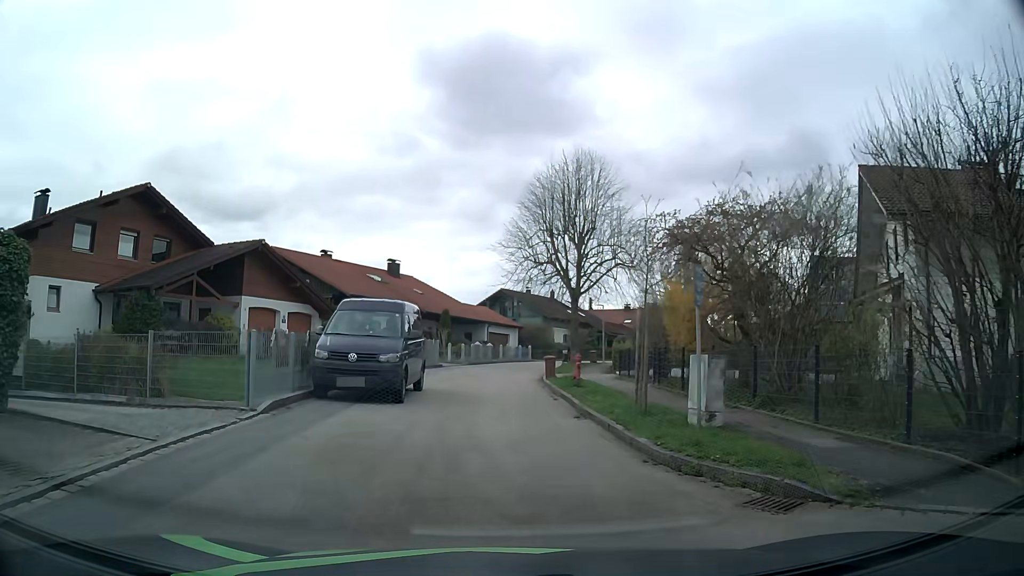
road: residential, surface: asphalt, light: Day
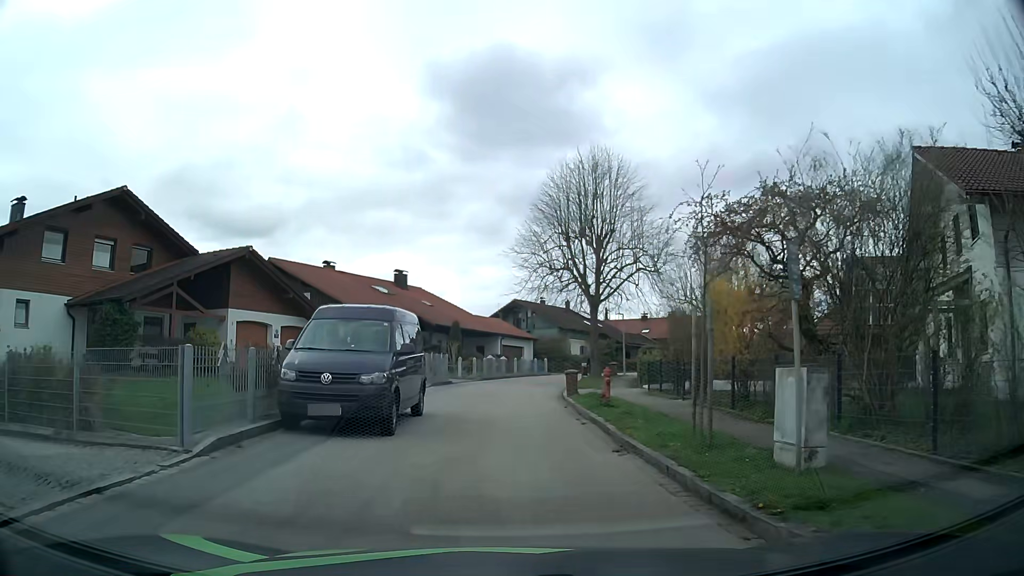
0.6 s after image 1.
(+0.1, +3.0) m; 0°
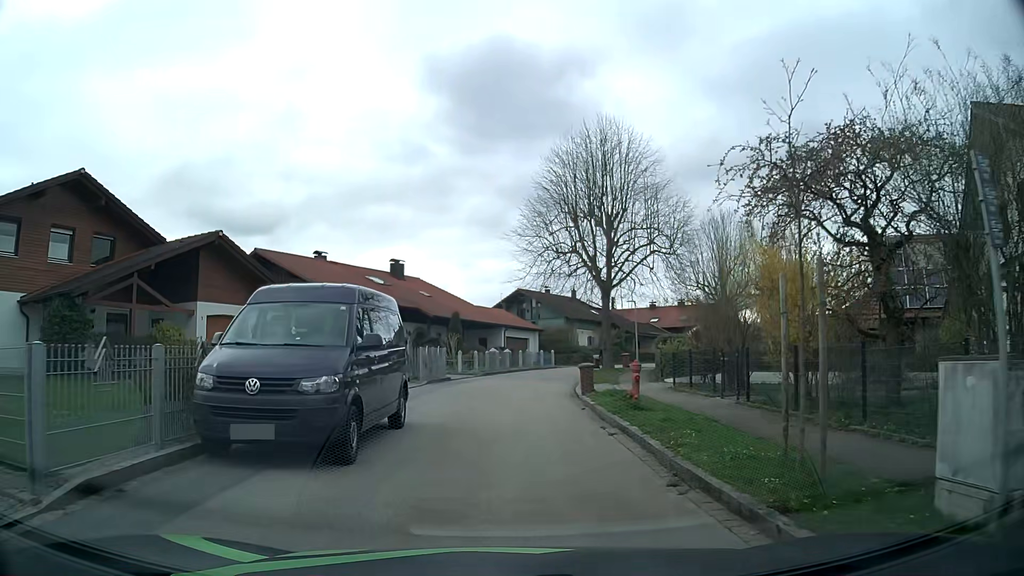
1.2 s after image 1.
(0.0, +3.3) m; 0°
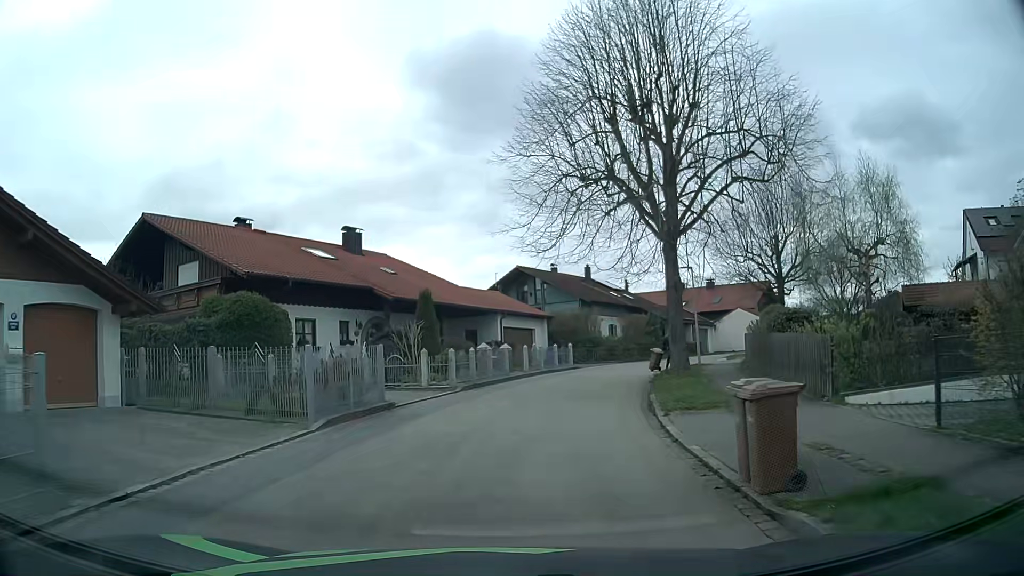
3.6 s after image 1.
(0.0, +14.4) m; 0°
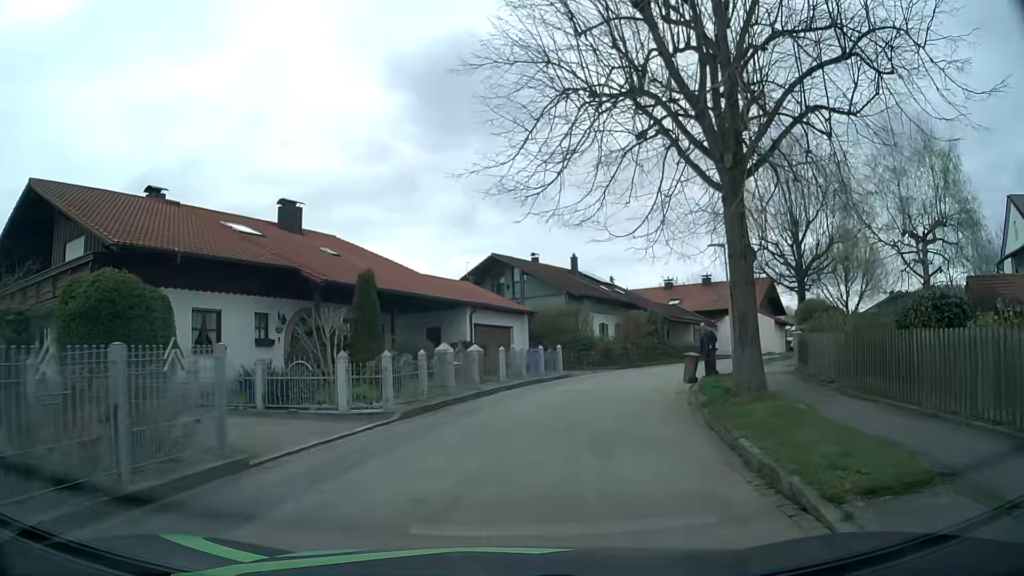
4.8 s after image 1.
(+0.1, +7.6) m; +2°
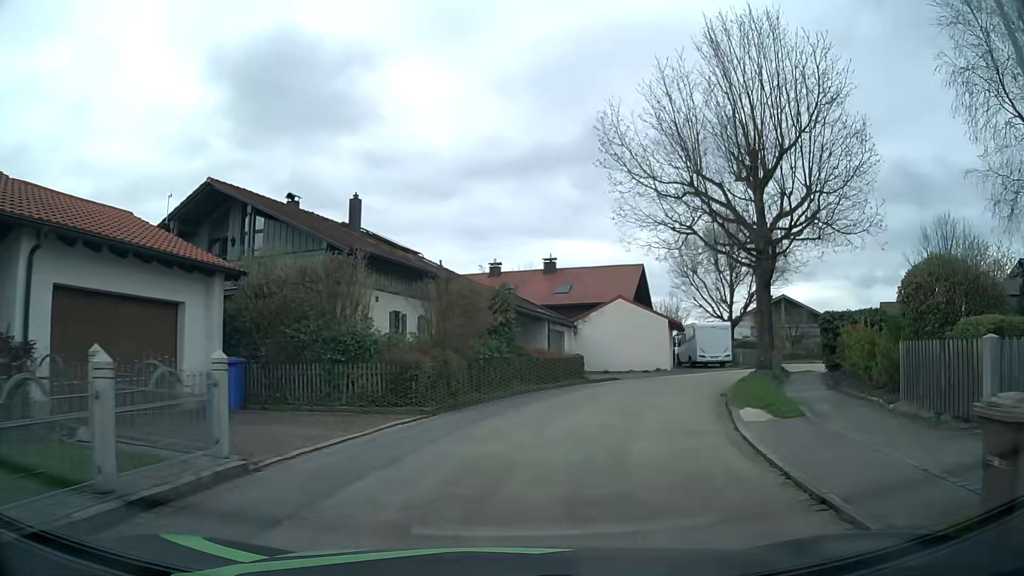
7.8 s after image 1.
(+2.5, +19.4) m; +16°
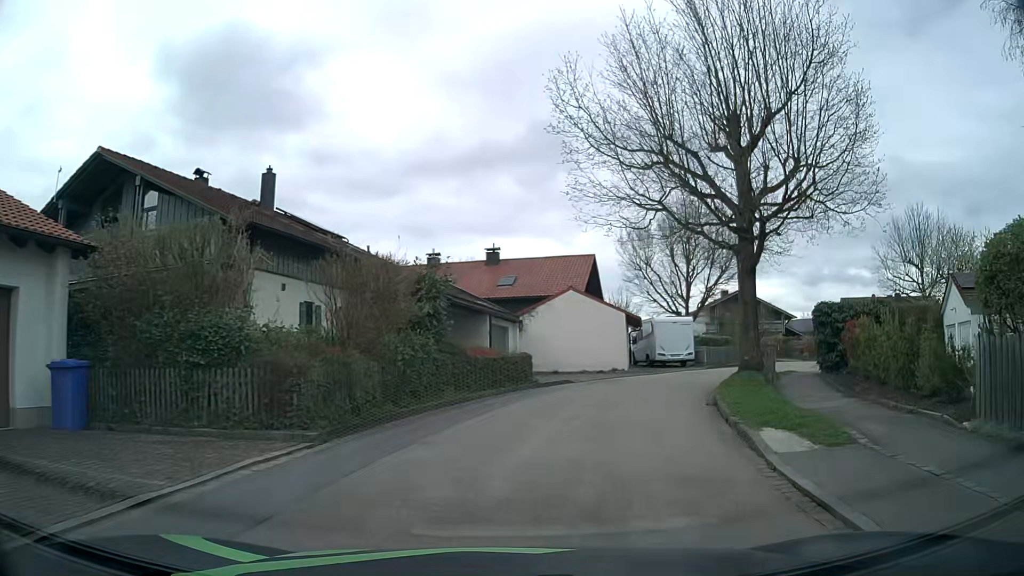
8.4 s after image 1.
(+0.2, +4.0) m; +5°
(+1, +10) (+4, +19) (+9, +28) (+15, +36) (+22, +43) (+30, +49) (+39, +54) (+48, +57) (+58, +58) (+68, +57) m
